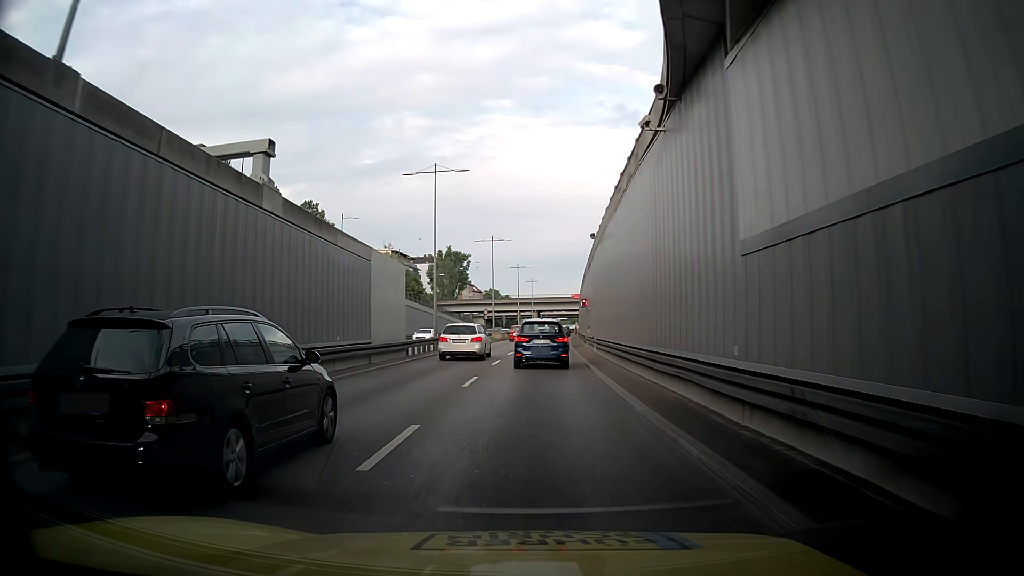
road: trunk_link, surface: asphalt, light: Day
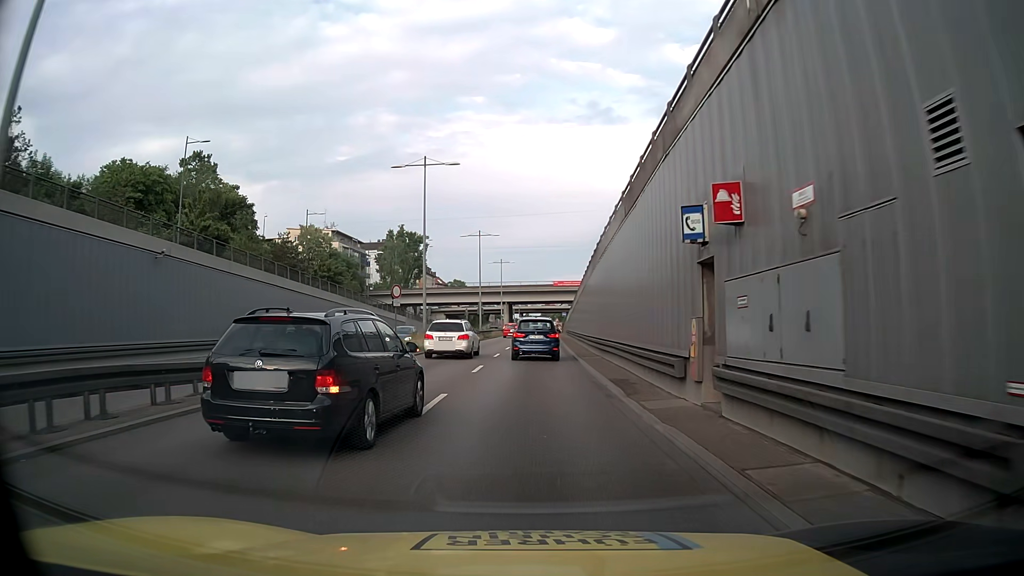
(-1.8, +32.4) m; -3°
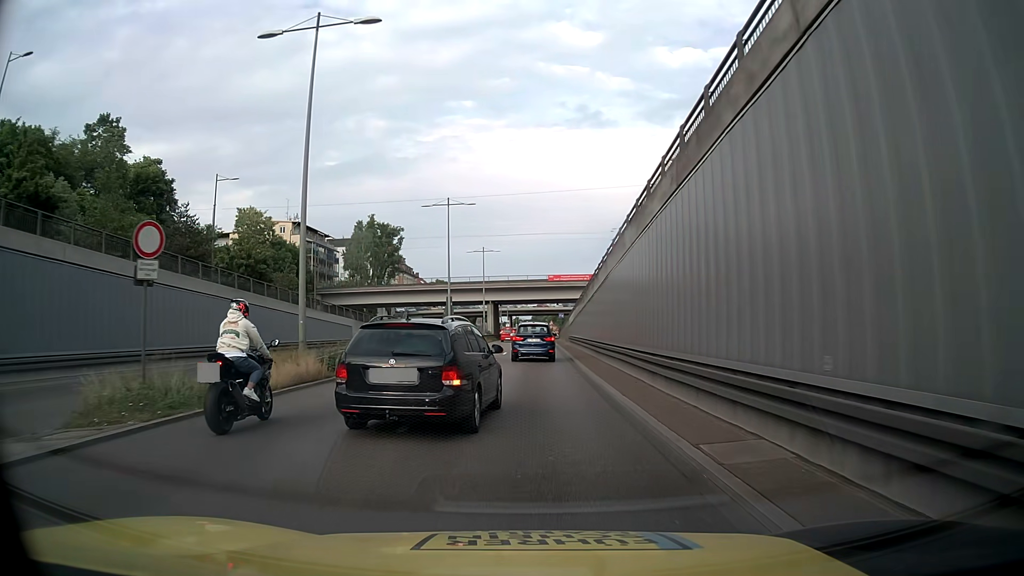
(+0.2, +19.3) m; +1°
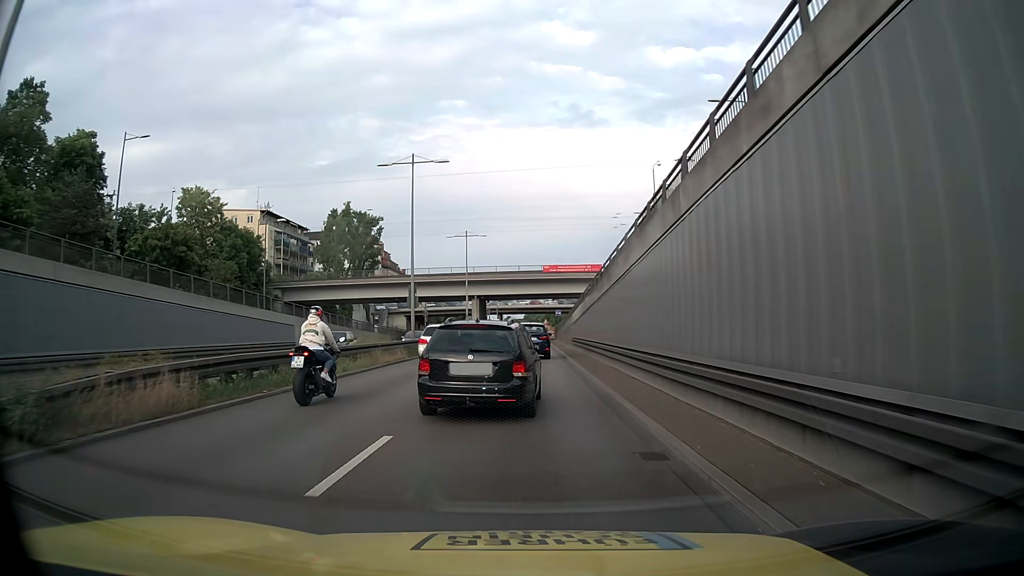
(+0.1, +12.4) m; +1°
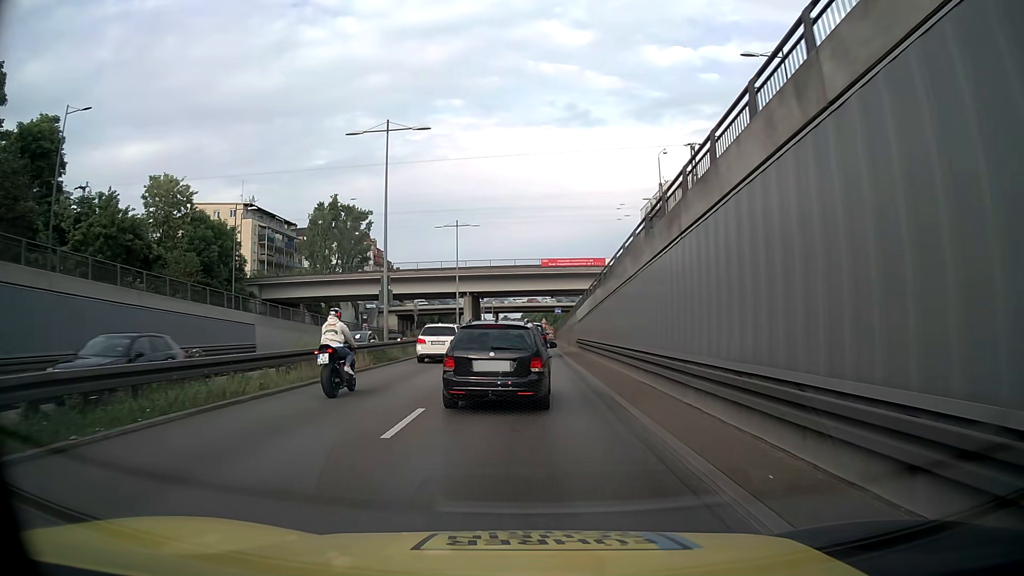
(0.0, +6.1) m; 0°
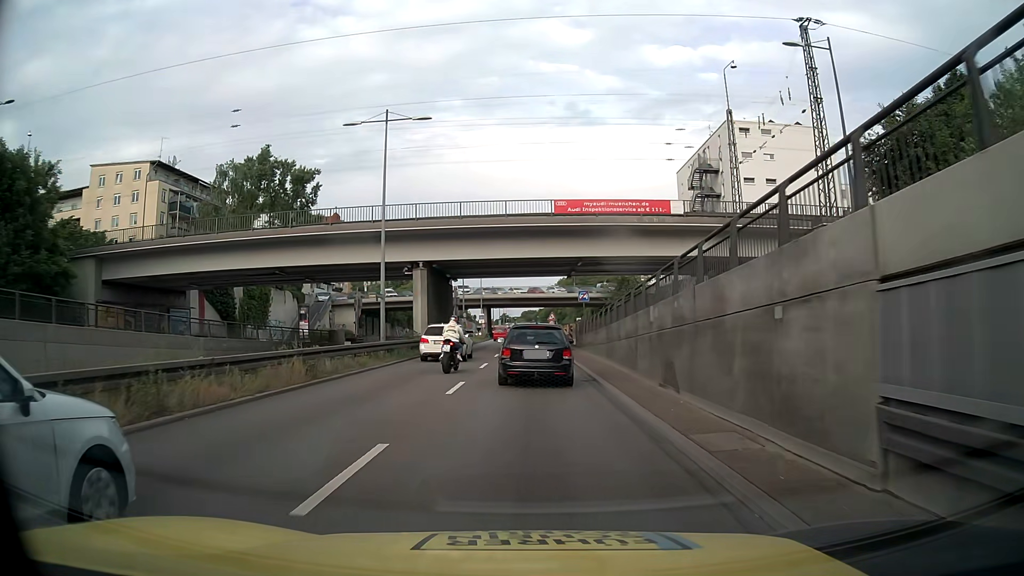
(-0.2, +30.6) m; 0°
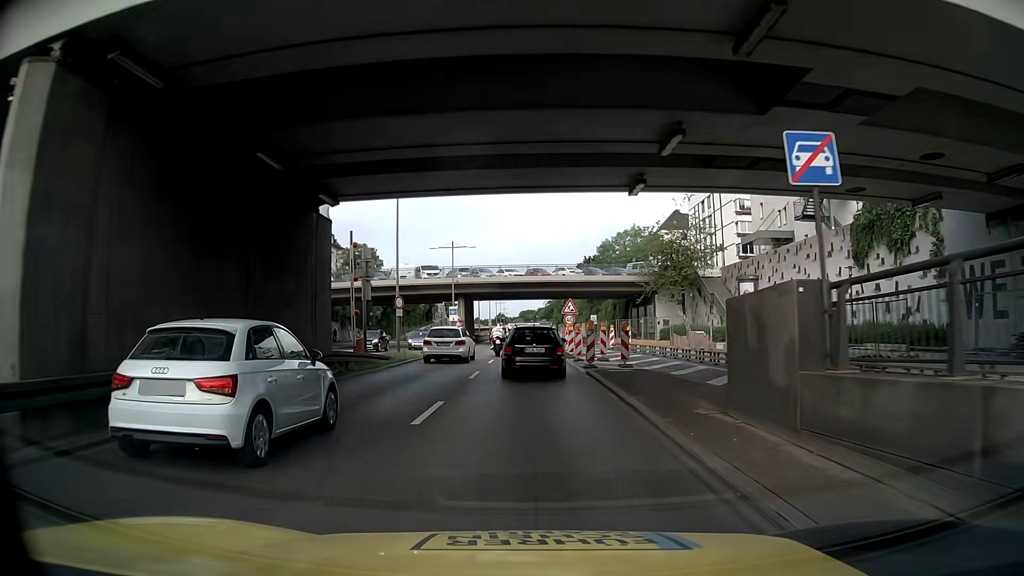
(-0.1, +31.5) m; 0°
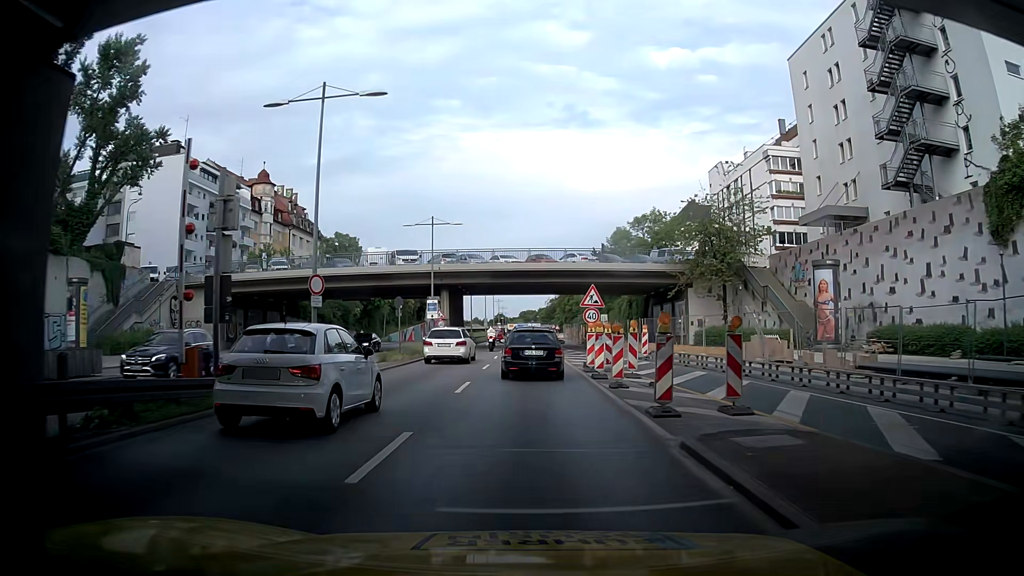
(0.0, +12.7) m; 0°
(0, +10) (0, +20) (0, +30) (0, +40) (0, +50) (0, +60) (0, +70) (0, +80) (0, +90) (0, +100) m
